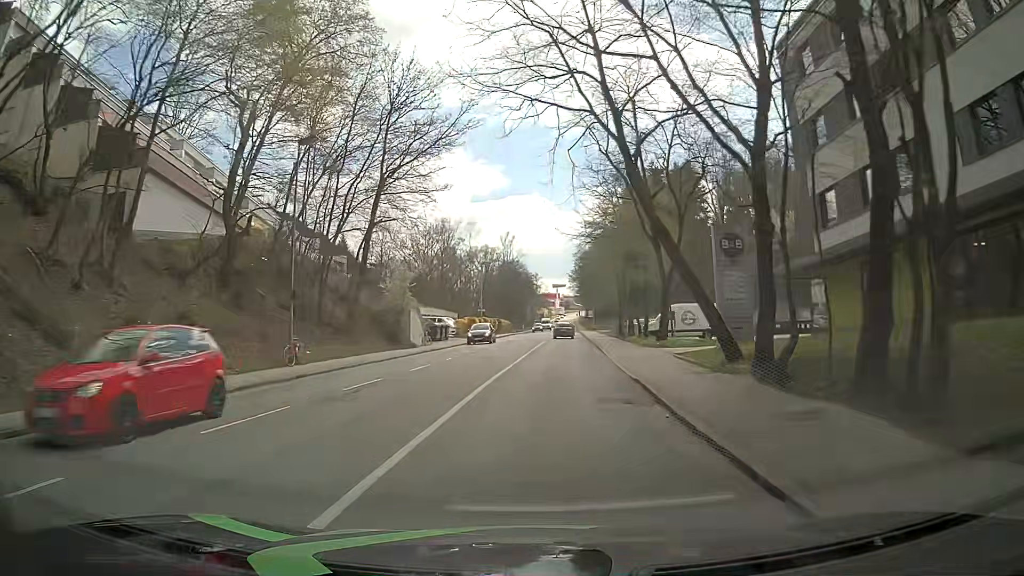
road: tertiary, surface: asphalt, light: Day
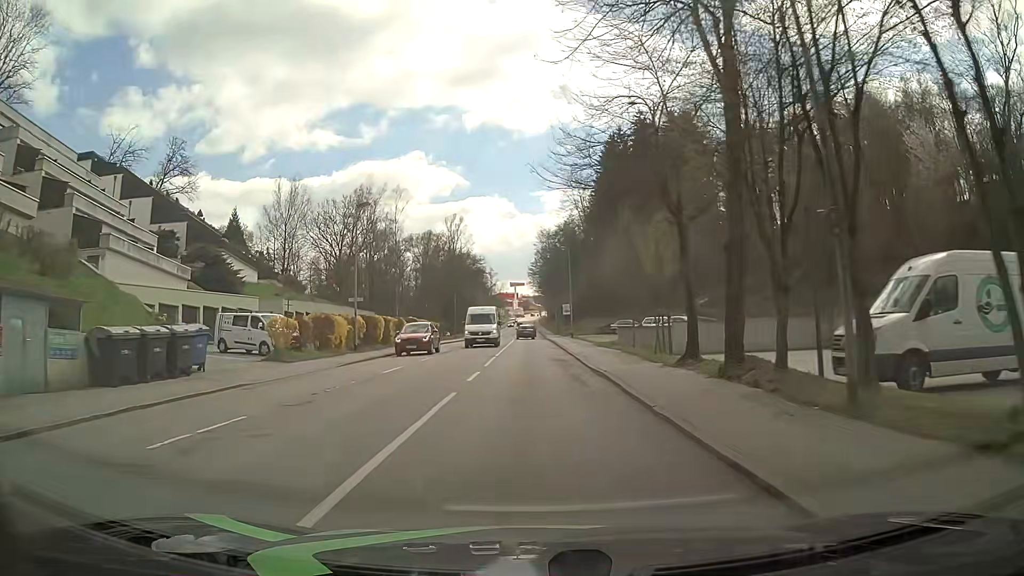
(+1.4, +37.8) m; +4°
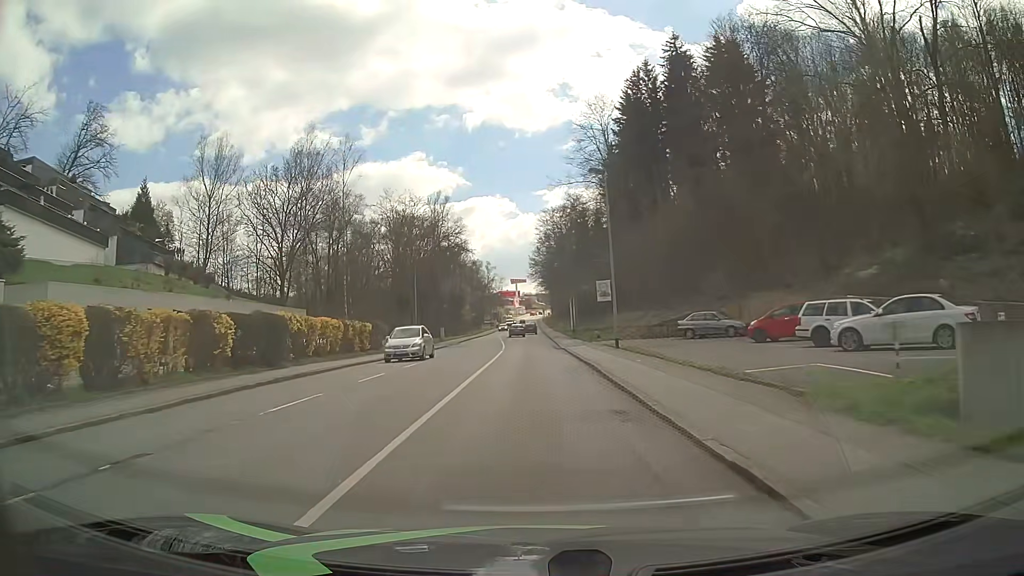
(-0.3, +30.5) m; -1°
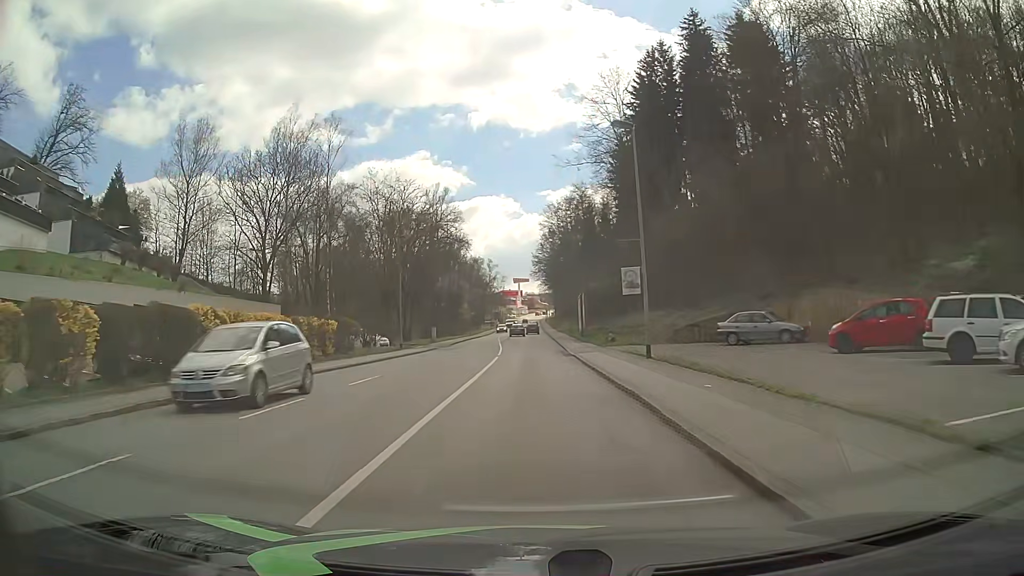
(0.0, +7.6) m; 0°
